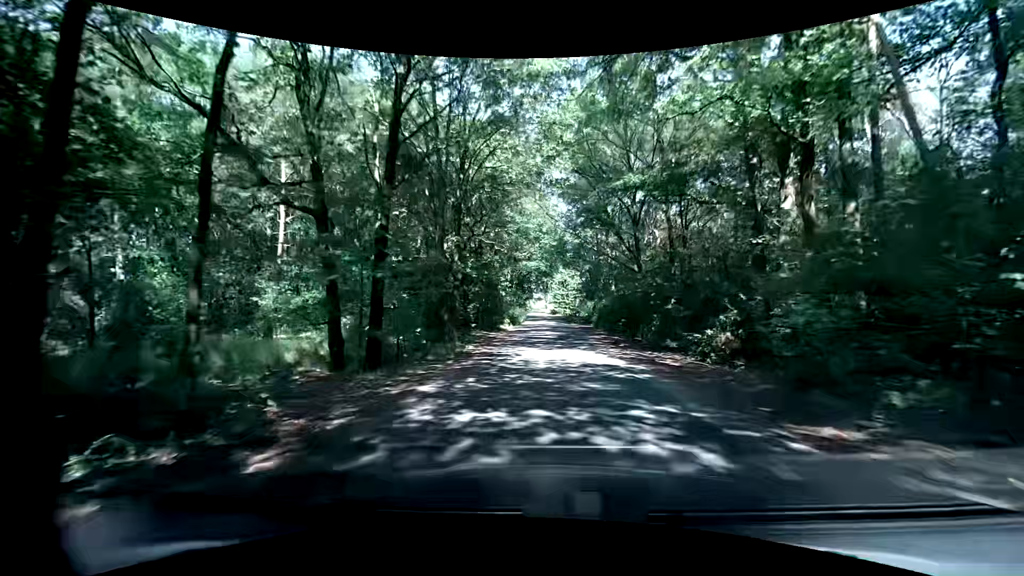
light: Day
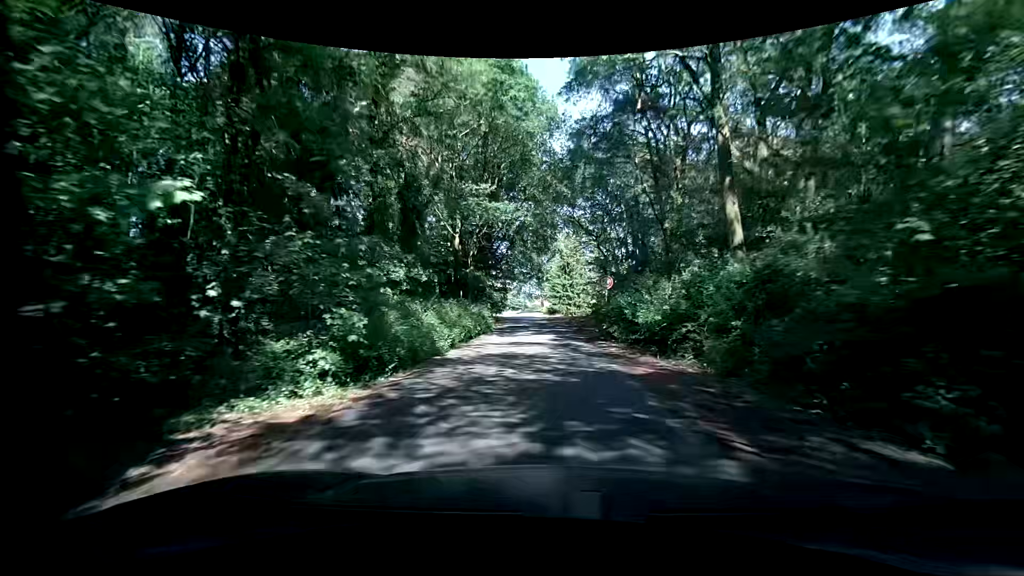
(+1.3, +33.9) m; +2°
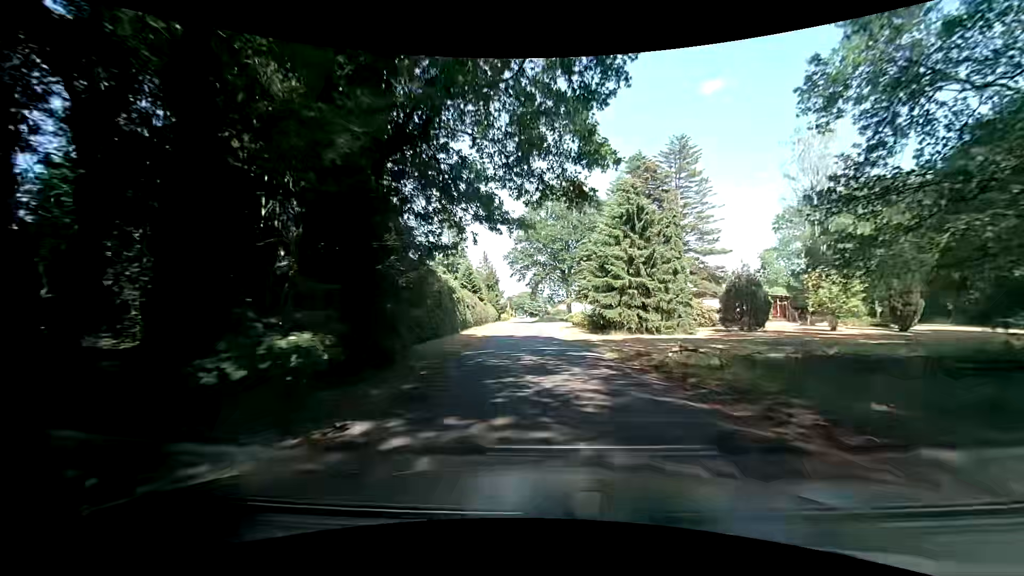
(-1.6, +40.1) m; -3°
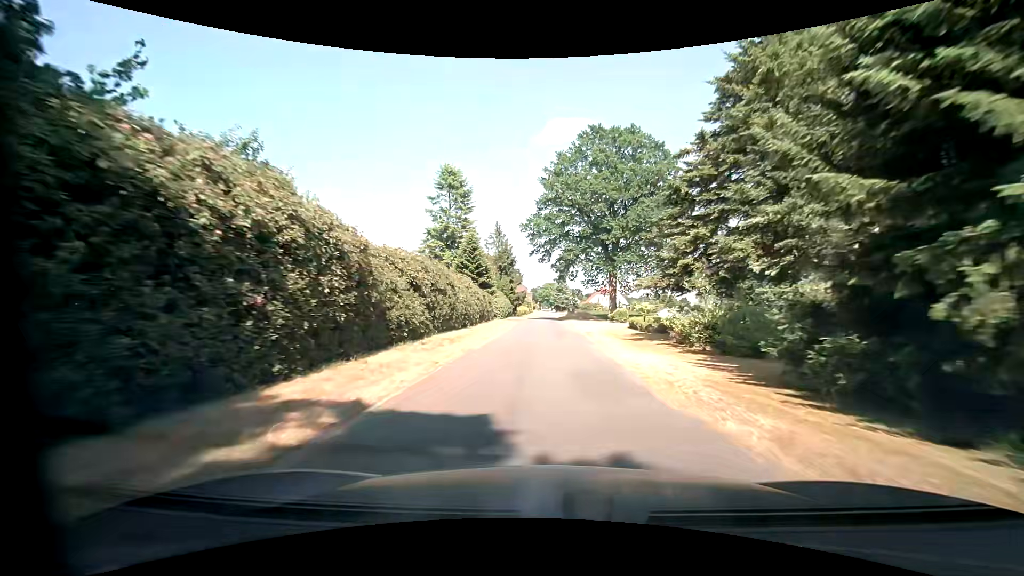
(-0.9, +24.6) m; -3°
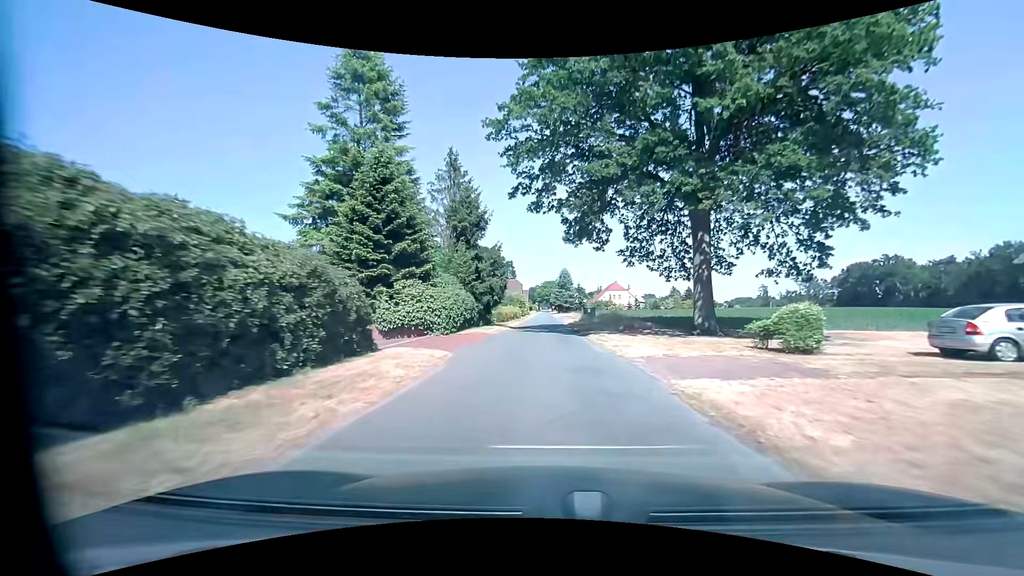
(0.0, +33.5) m; 0°
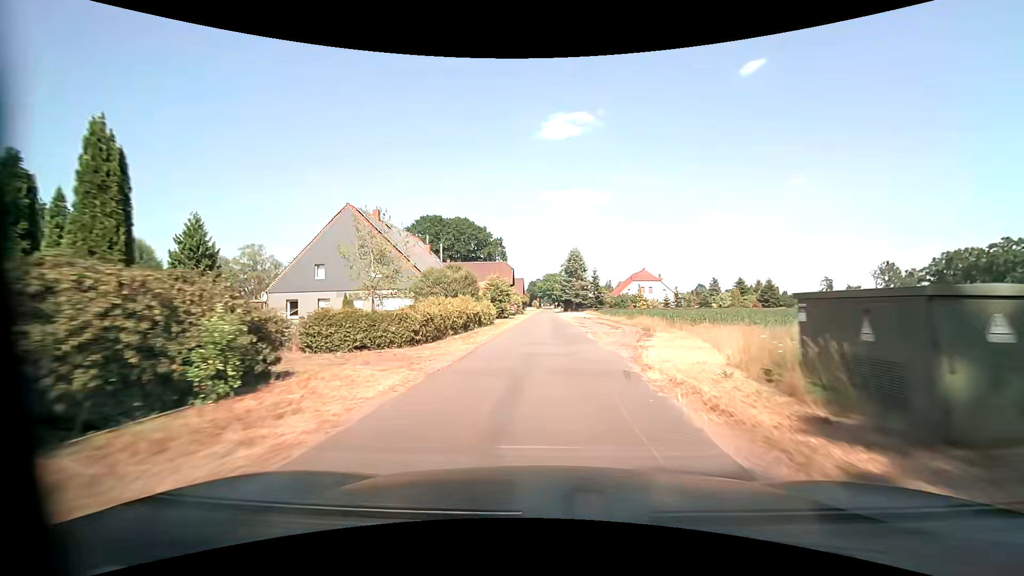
(0.0, +41.6) m; 0°
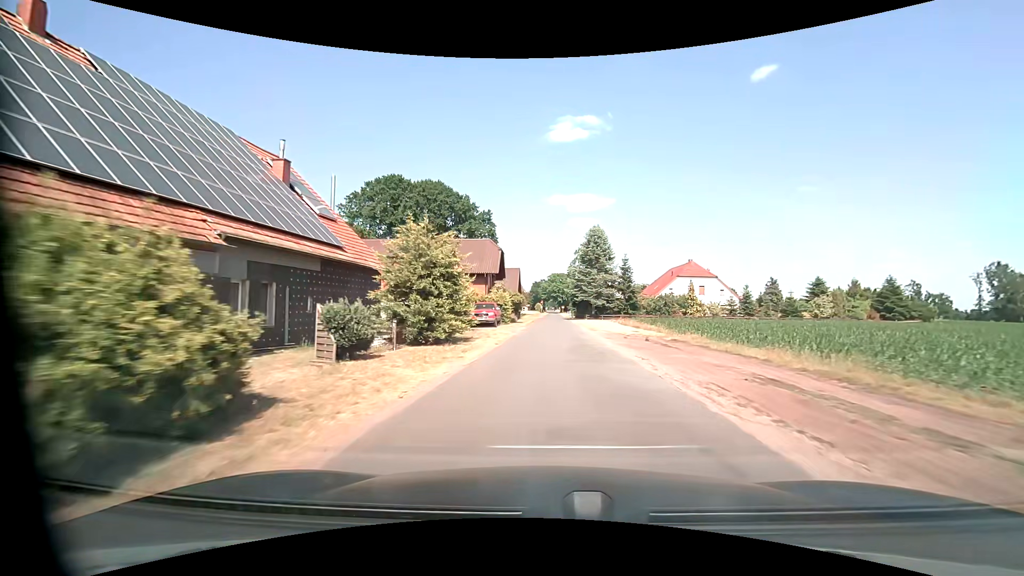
(0.0, +32.1) m; 0°
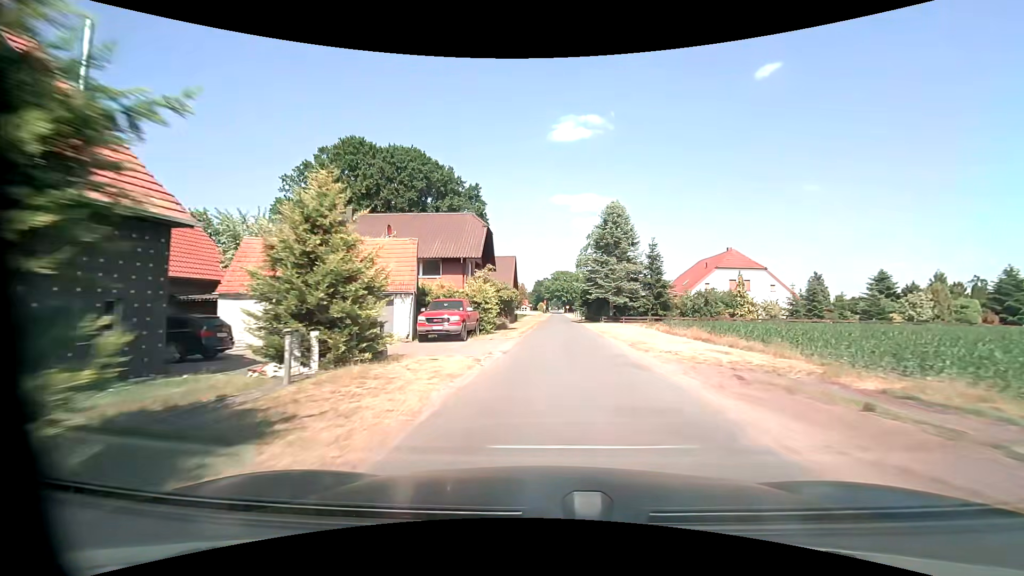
(-0.1, +15.6) m; 0°
(0, +10) (0, +20) (0, +30) (+1, +40) (+1, +50) (+1, +60) (+2, +70) (+2, +80) (+2, +90) (+3, +100) m
